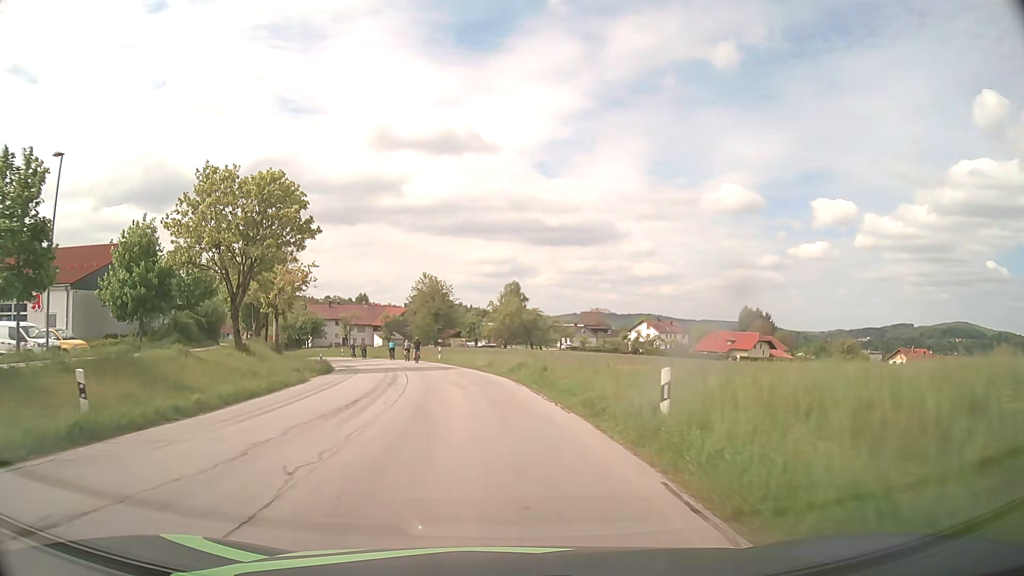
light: Day
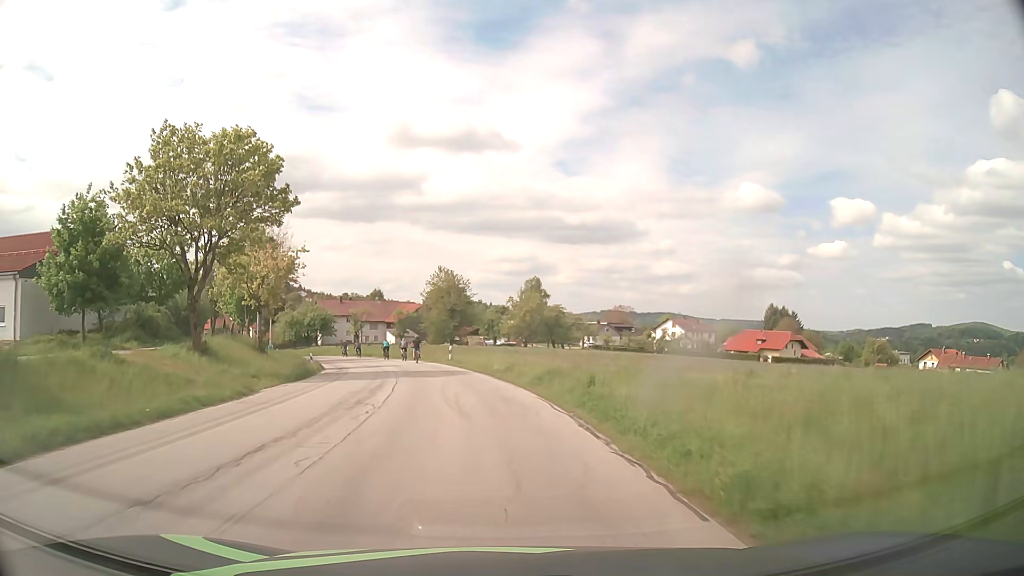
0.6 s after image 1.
(-0.1, +7.5) m; -2°
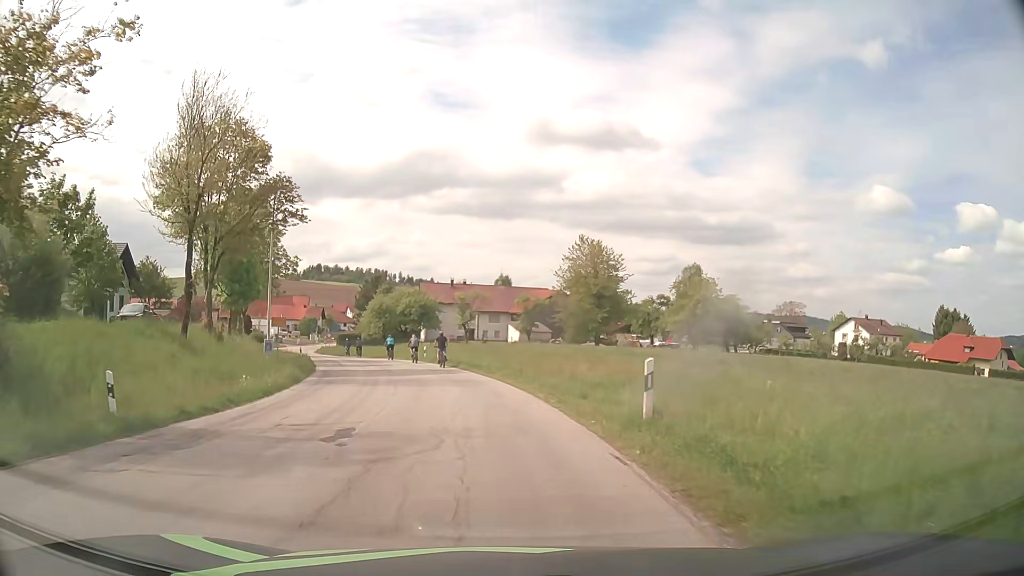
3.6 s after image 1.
(-3.2, +33.0) m; -12°
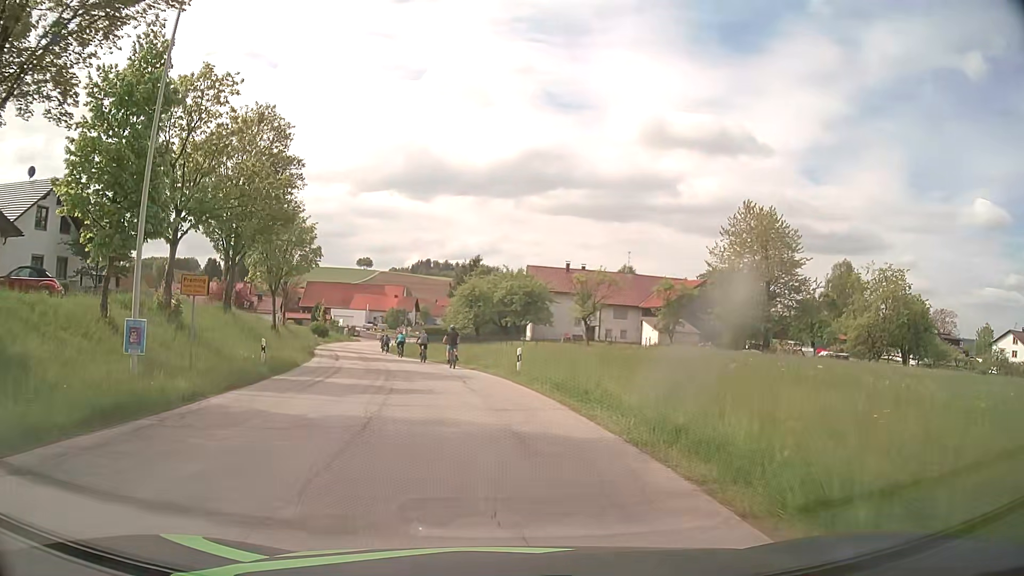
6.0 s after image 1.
(-1.9, +23.8) m; -9°
(0, +10) (-1, +20) (-3, +30) (-6, +39) (-8, +49) (-11, +59) (-13, +68) (-15, +78) (-16, +88) (-17, +98) m
